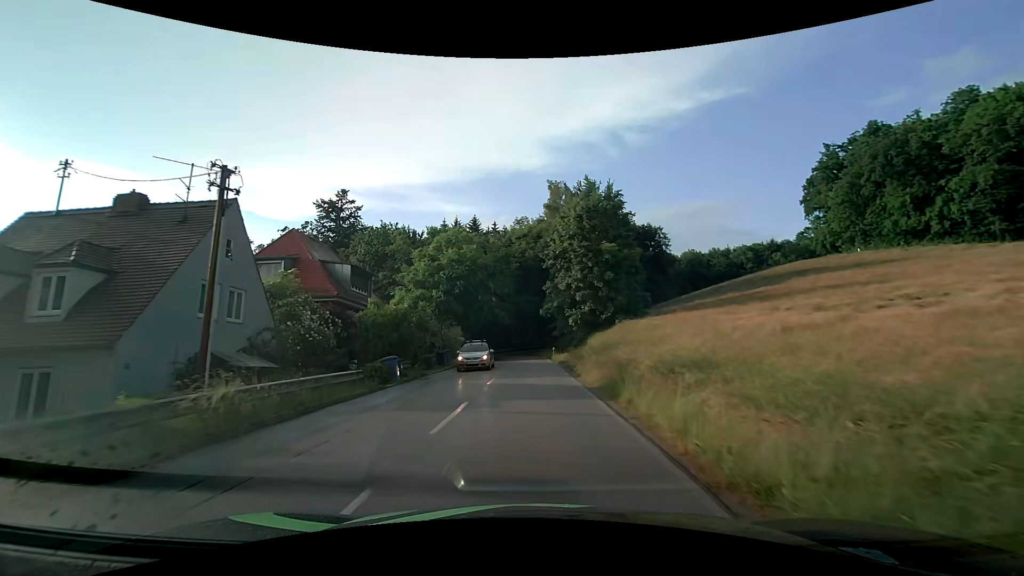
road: tertiary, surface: asphalt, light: Day
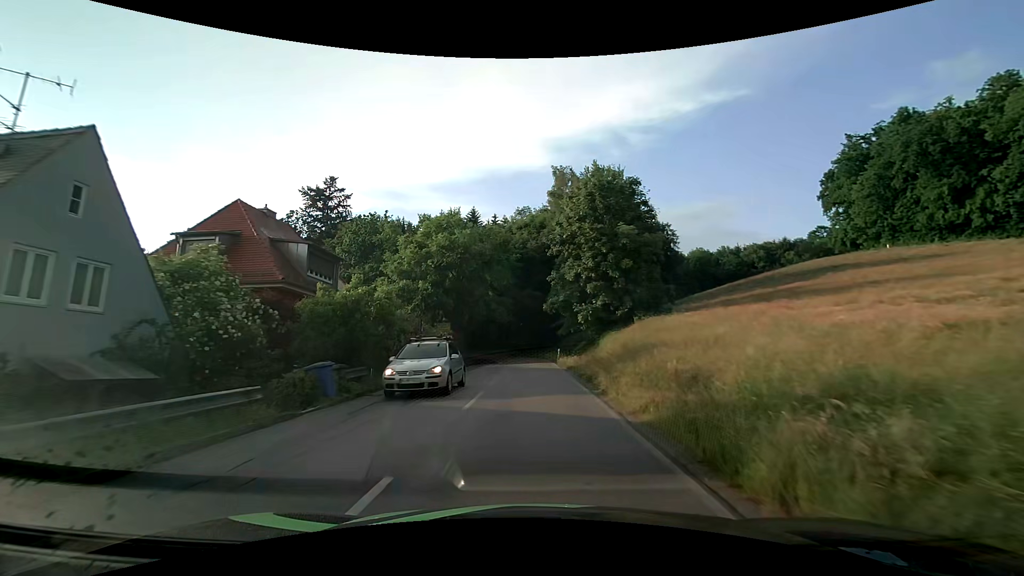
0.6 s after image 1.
(0.0, +6.4) m; 0°
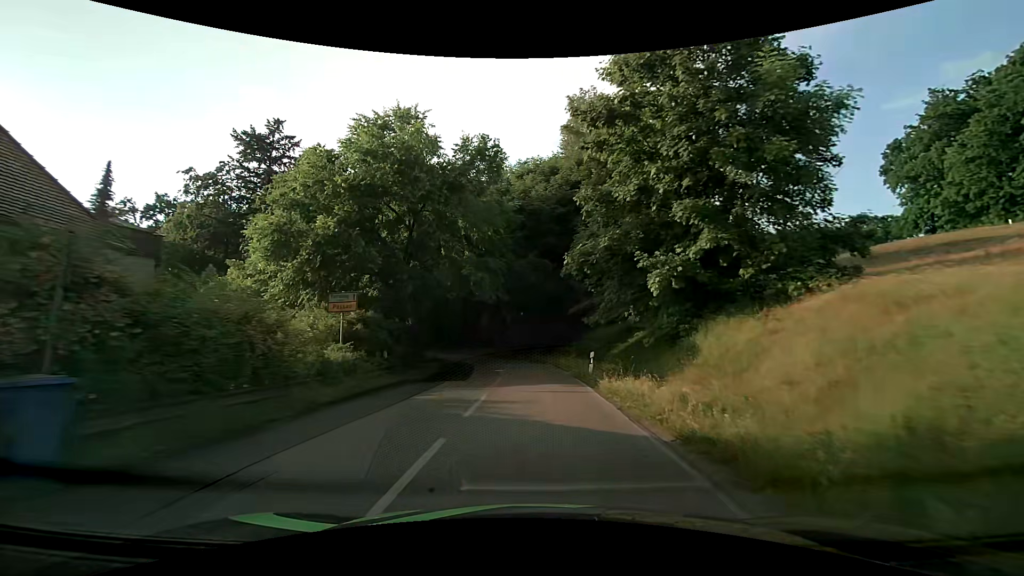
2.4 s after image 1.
(-0.1, +19.6) m; 0°
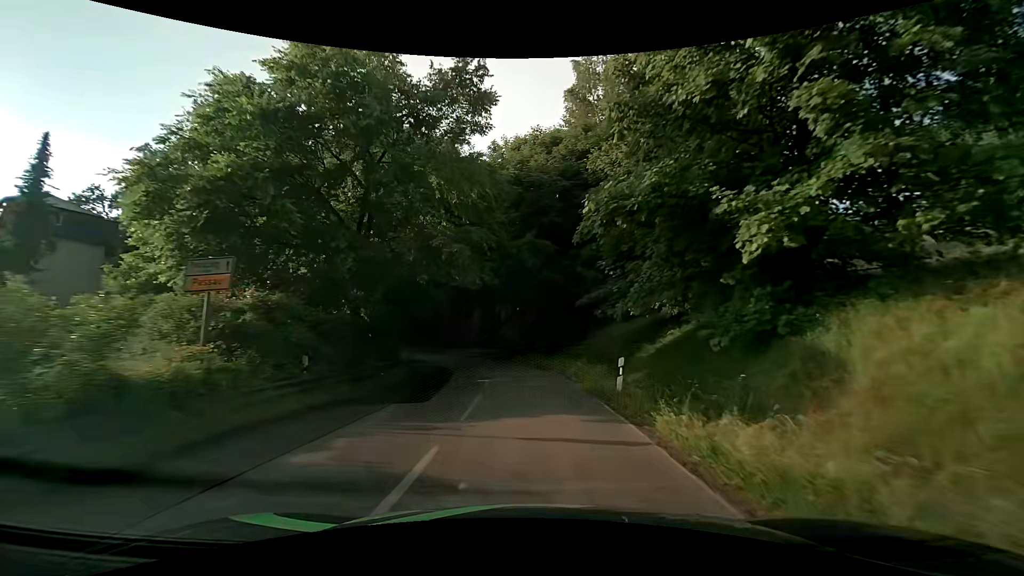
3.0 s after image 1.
(0.0, +6.6) m; 0°
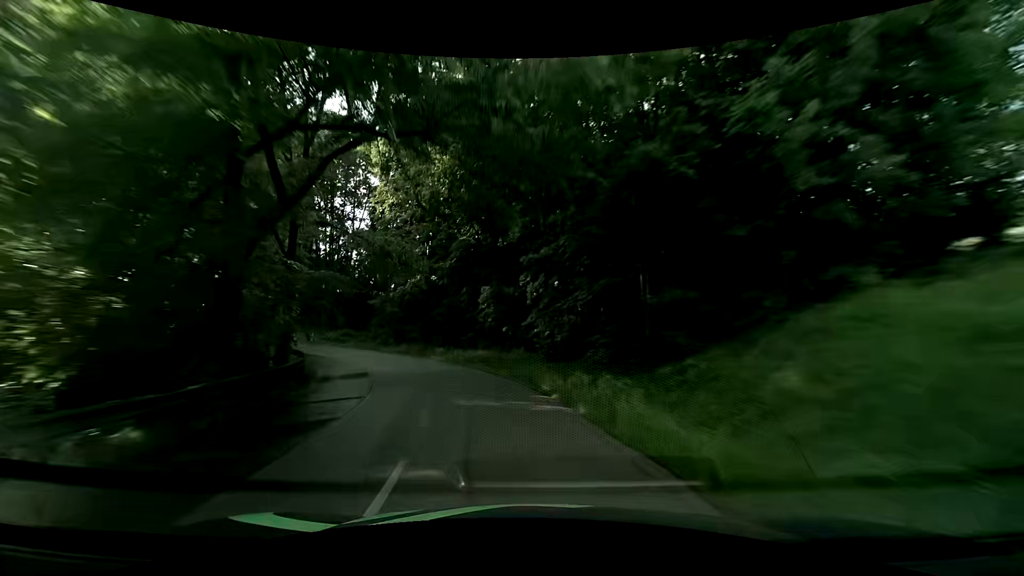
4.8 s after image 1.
(-0.4, +19.4) m; -4°
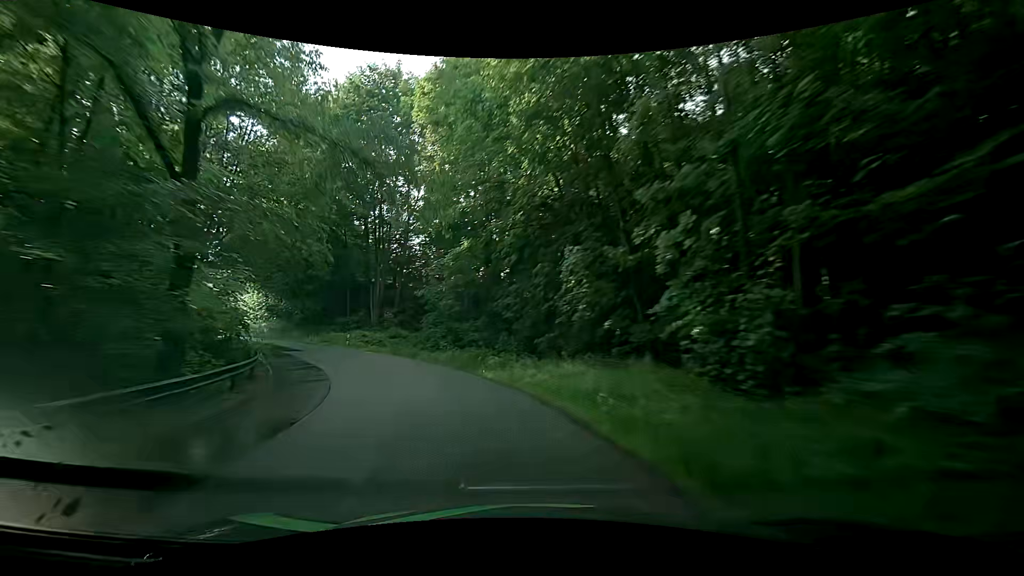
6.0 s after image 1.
(-0.9, +12.6) m; -9°
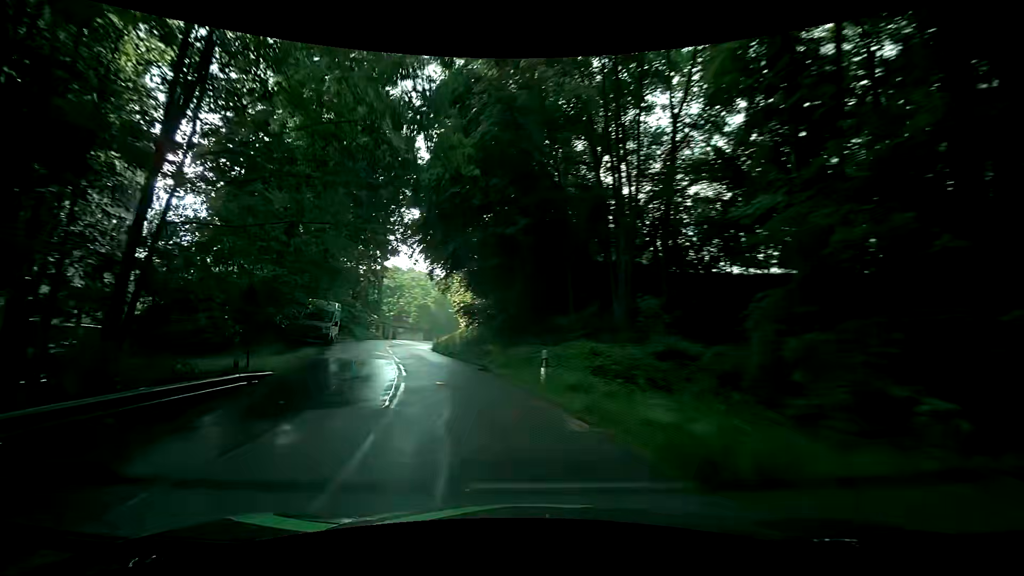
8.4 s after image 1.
(-6.0, +23.4) m; -28°
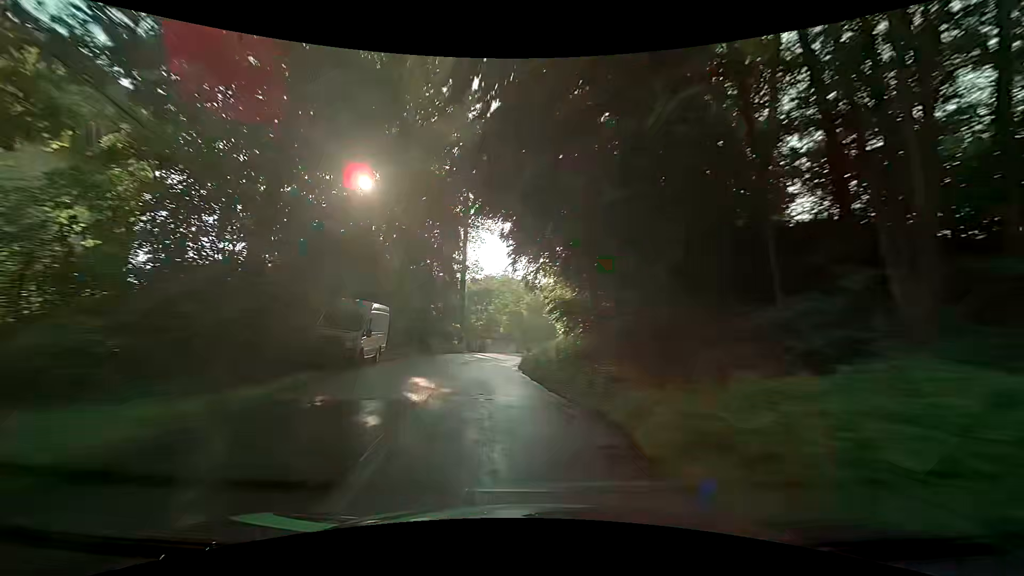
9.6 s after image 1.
(-1.3, +11.7) m; -12°
